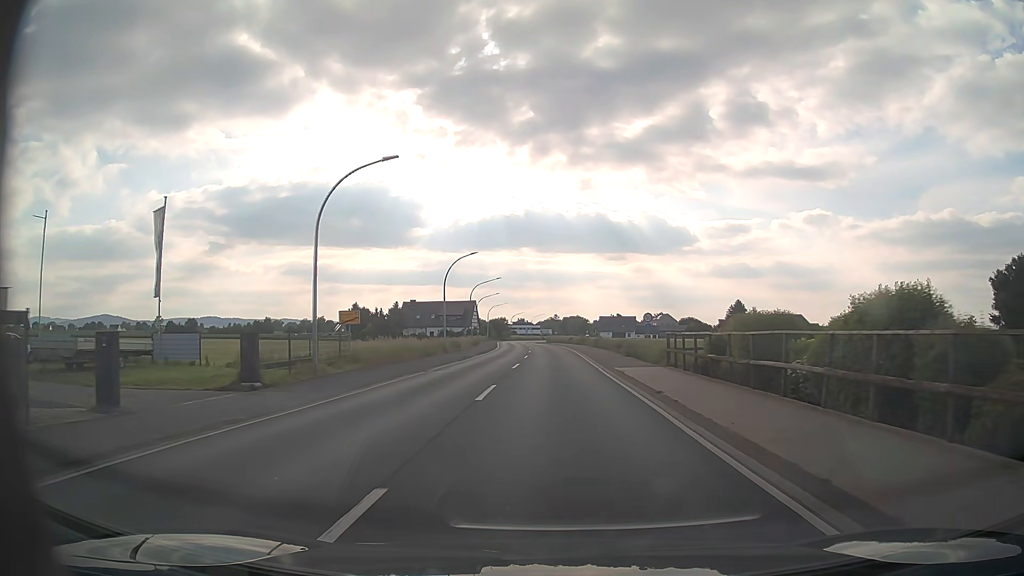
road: primary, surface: asphalt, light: Day
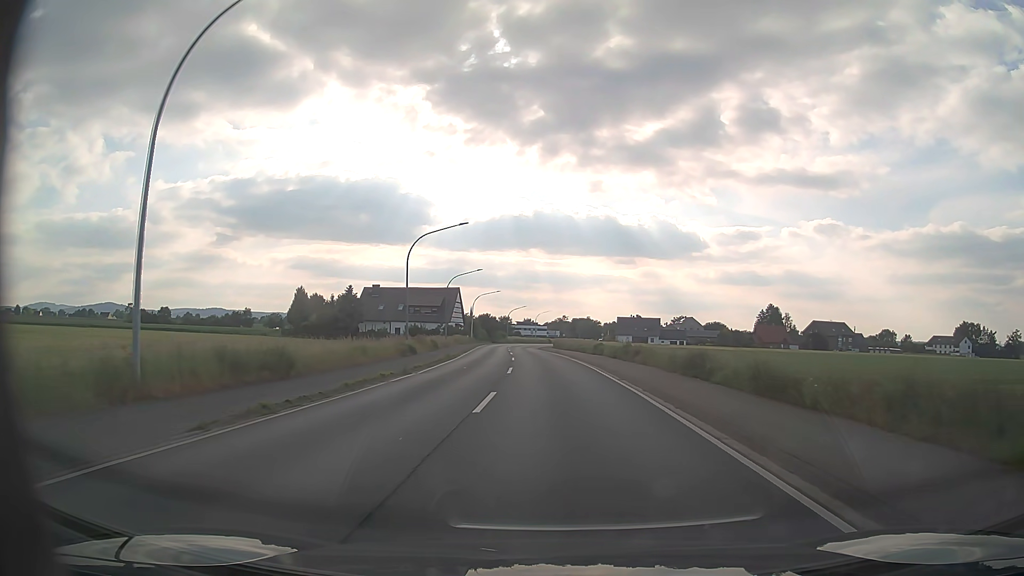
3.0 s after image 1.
(-0.1, +39.6) m; -1°
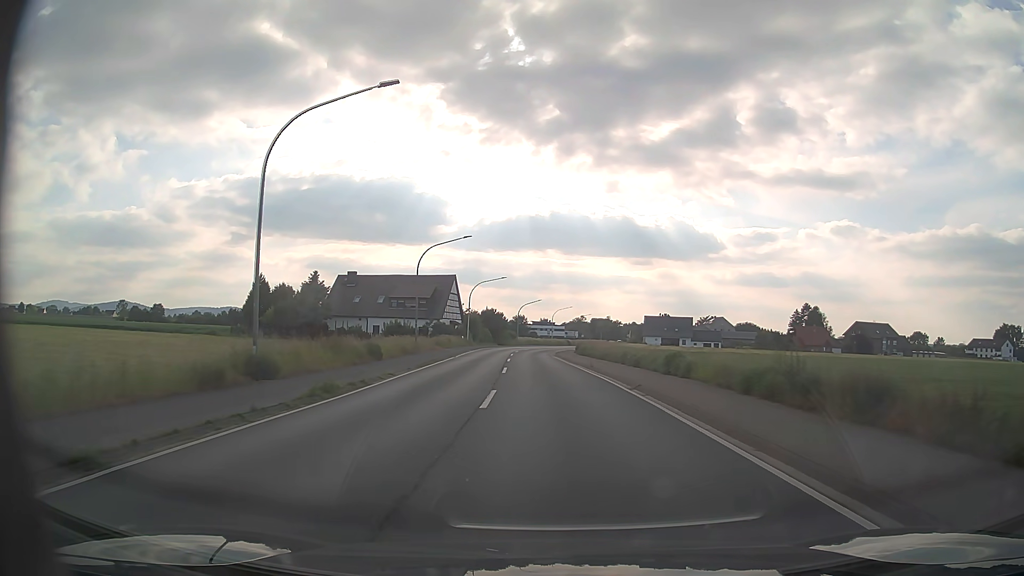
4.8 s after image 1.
(-0.2, +23.8) m; -1°
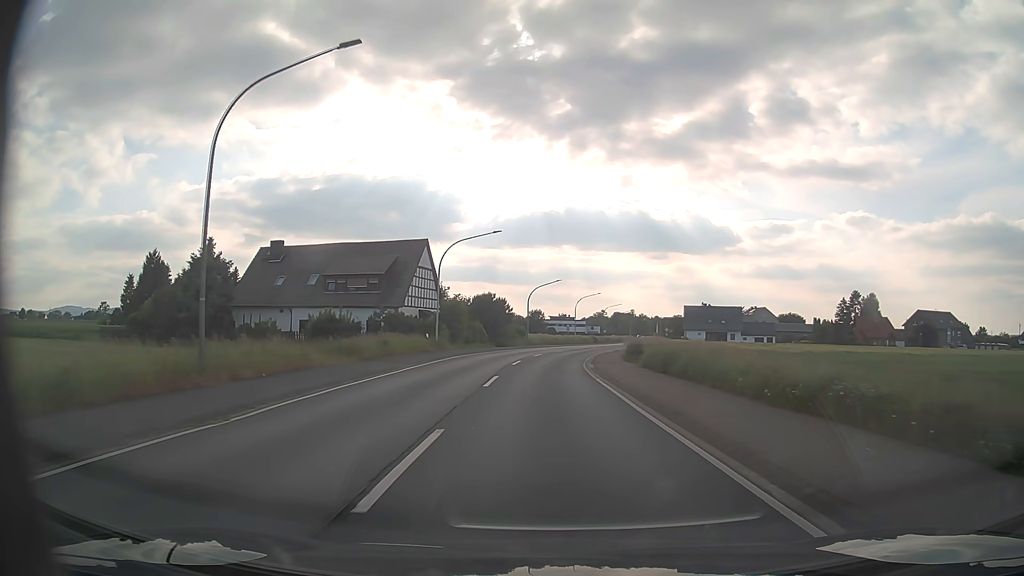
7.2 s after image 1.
(-0.4, +31.7) m; -1°
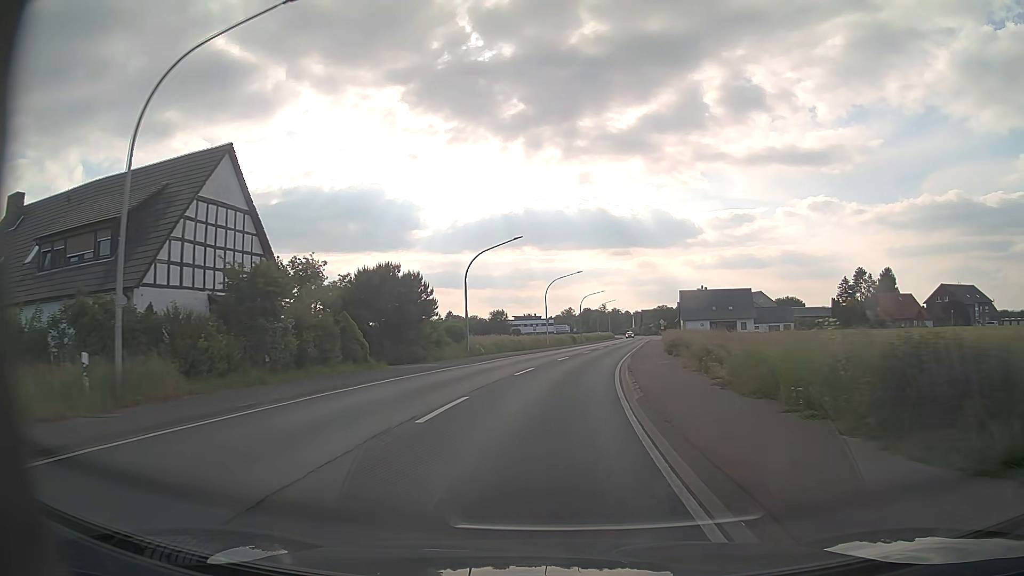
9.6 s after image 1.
(+0.5, +31.9) m; +2°
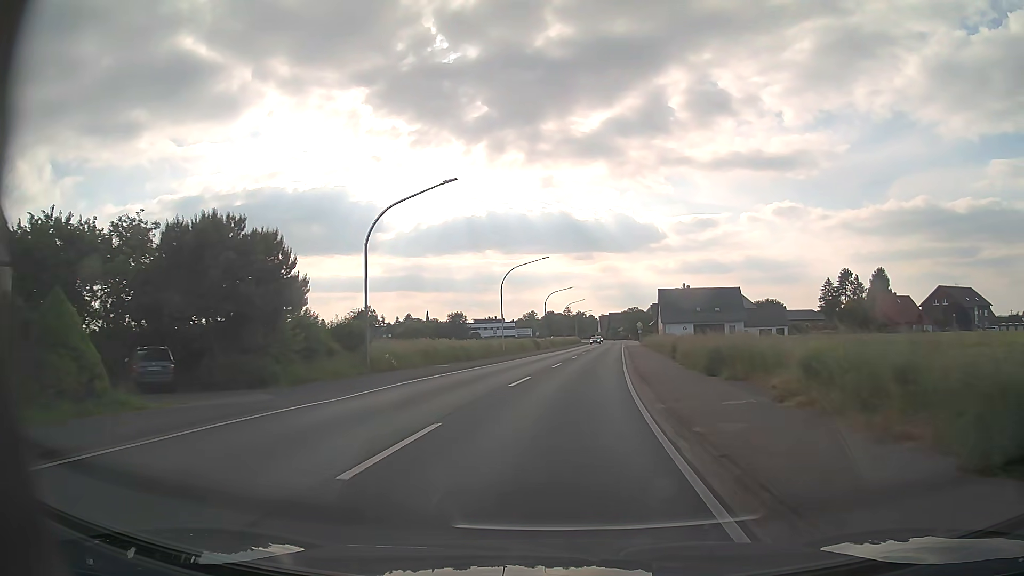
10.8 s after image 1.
(+0.5, +15.9) m; +3°
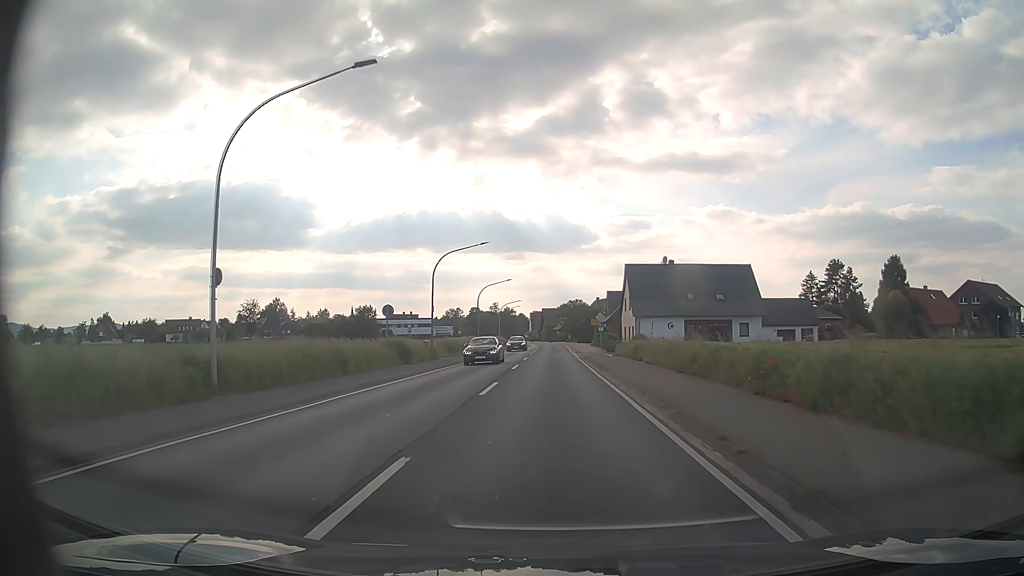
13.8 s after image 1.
(+2.7, +39.4) m; +6°
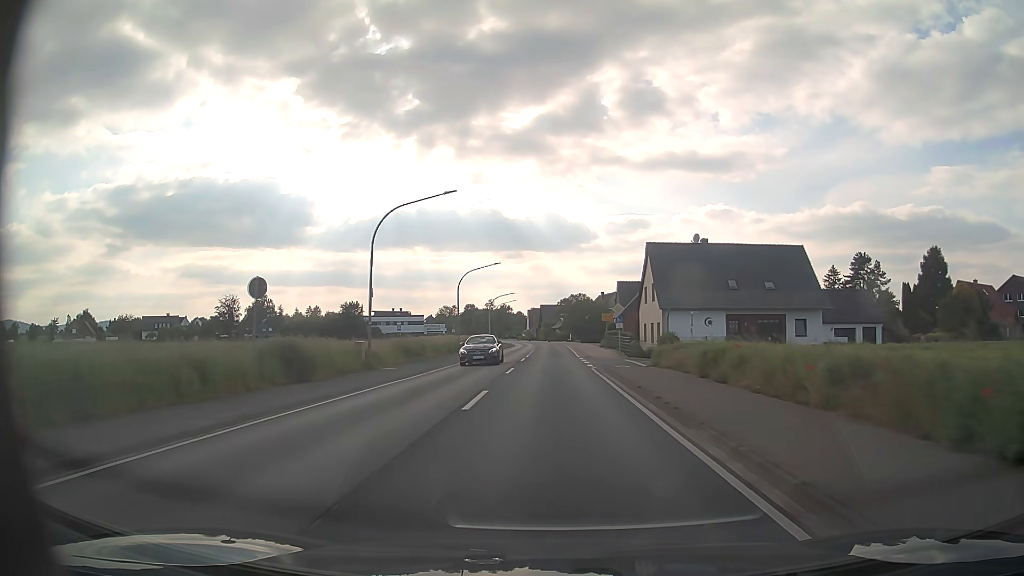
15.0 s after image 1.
(0.0, +15.8) m; 0°
(0, +10) (0, +20) (0, +30) (0, +40) (0, +50) (0, +60) (0, +70) (0, +80) (0, +90) (0, +100) m
